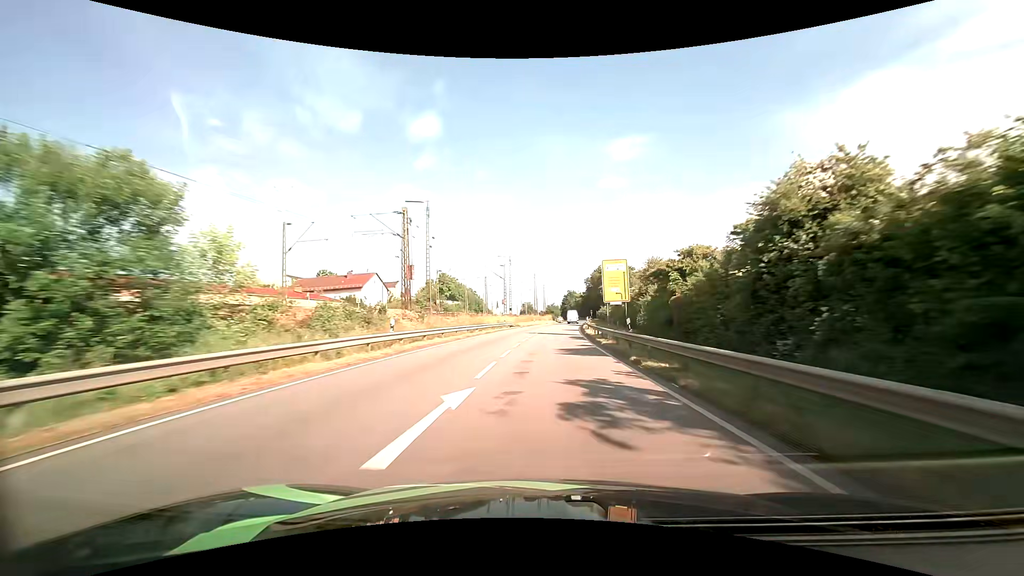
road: primary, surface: asphalt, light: Day
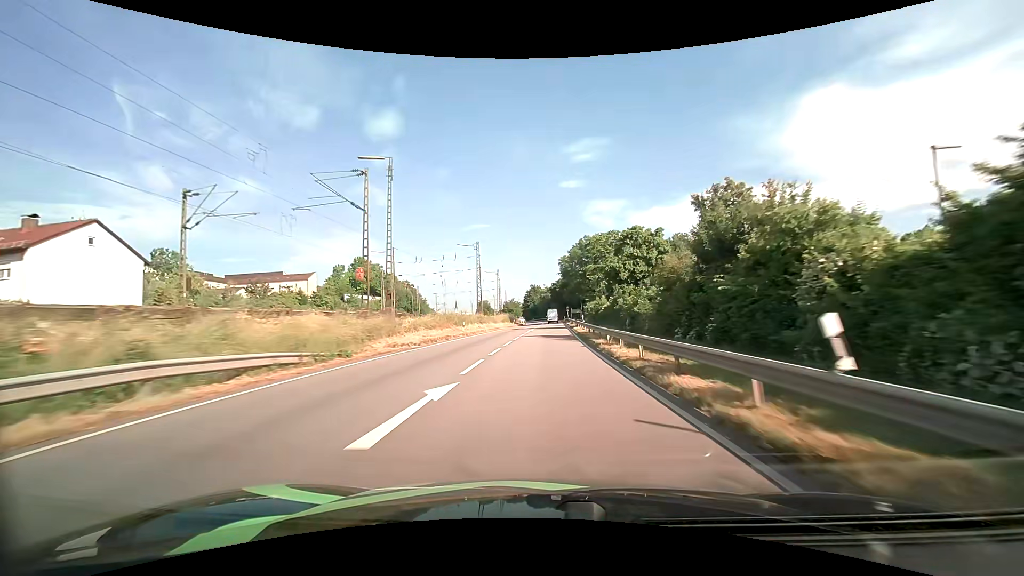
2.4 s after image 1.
(+2.1, +53.3) m; +4°
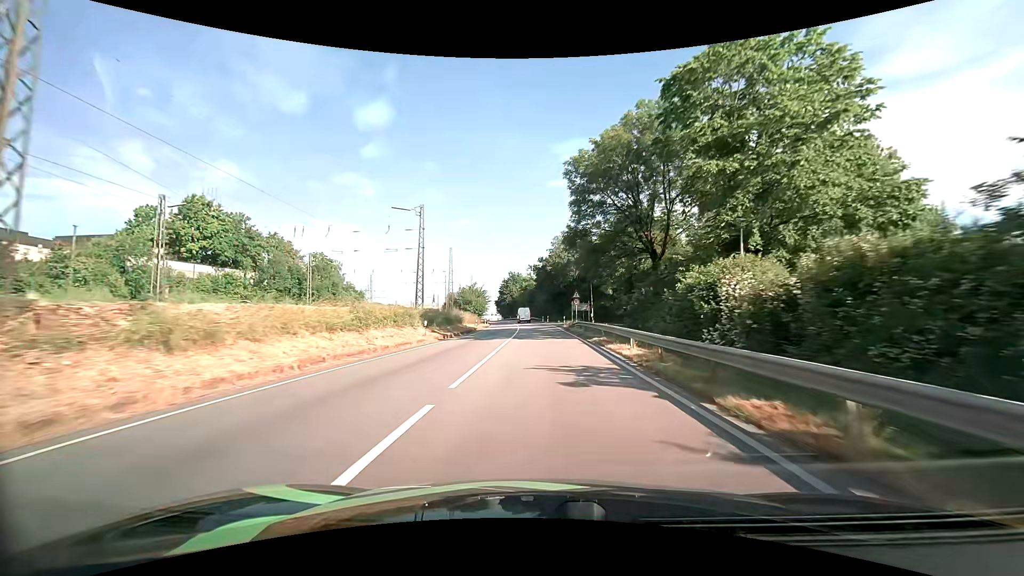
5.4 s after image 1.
(+1.2, +61.8) m; +2°
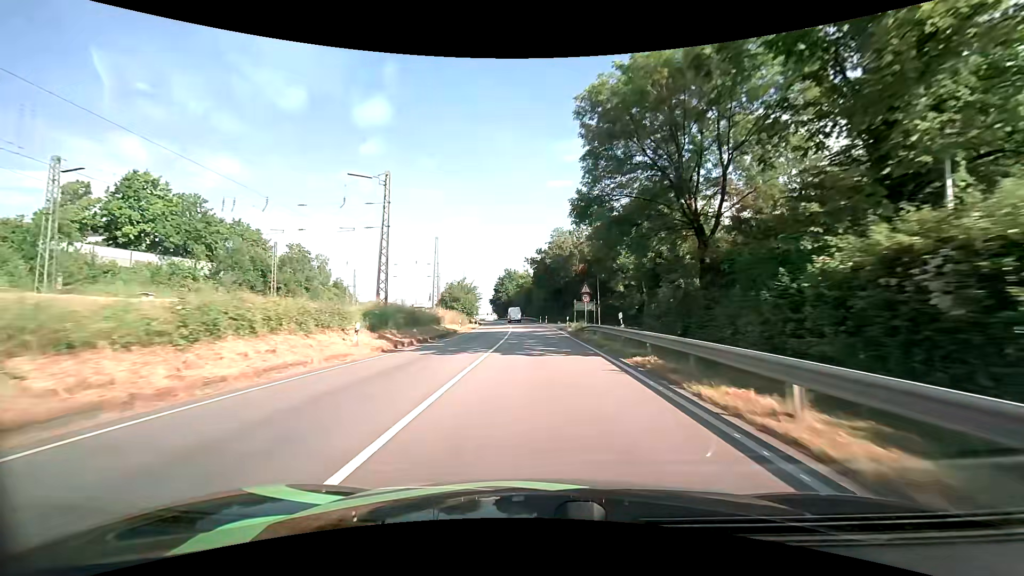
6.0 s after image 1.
(0.0, +11.0) m; 0°
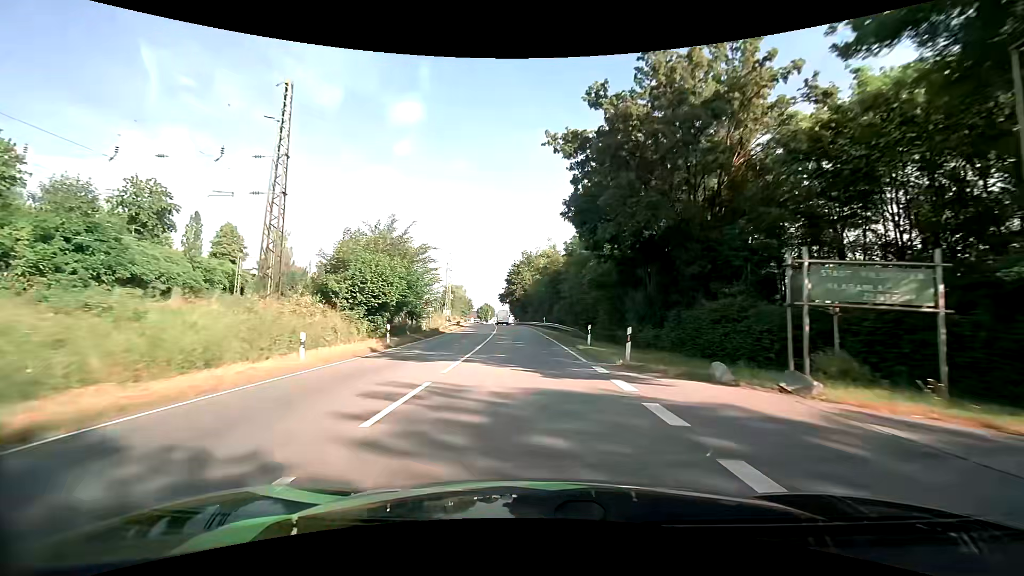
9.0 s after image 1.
(-0.7, +53.2) m; -3°
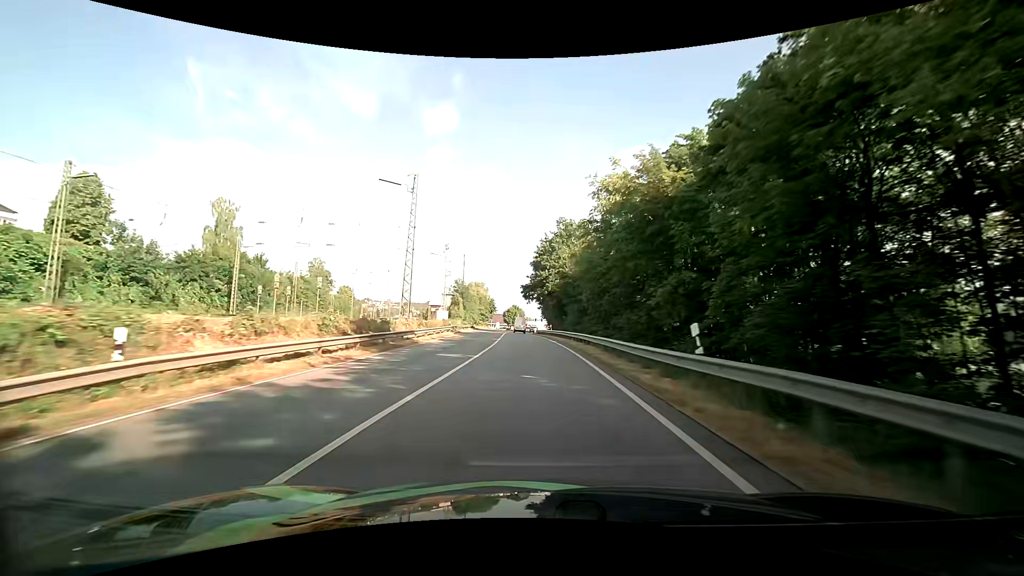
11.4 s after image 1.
(-1.6, +44.0) m; -4°
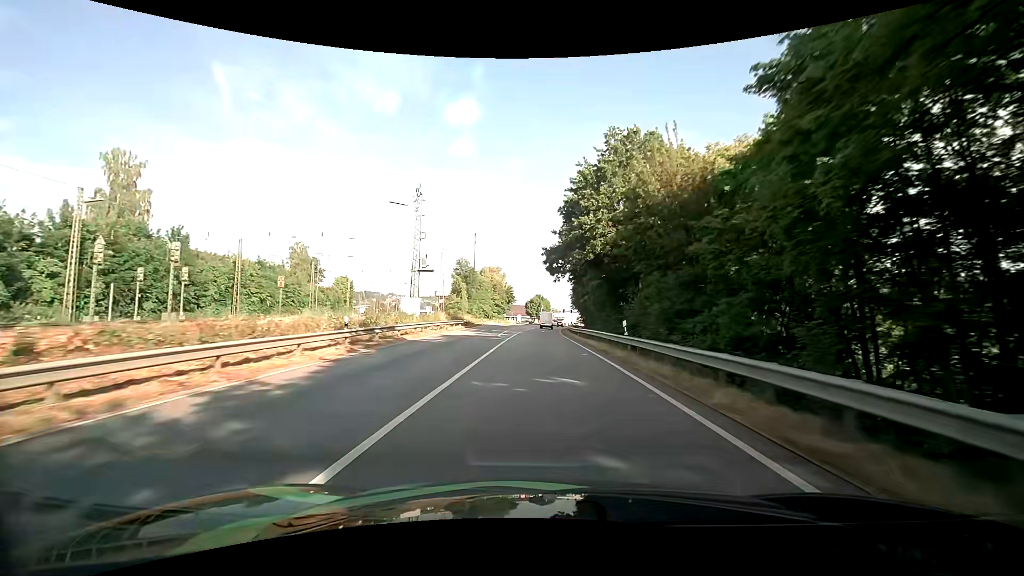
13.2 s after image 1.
(-0.9, +34.3) m; -3°
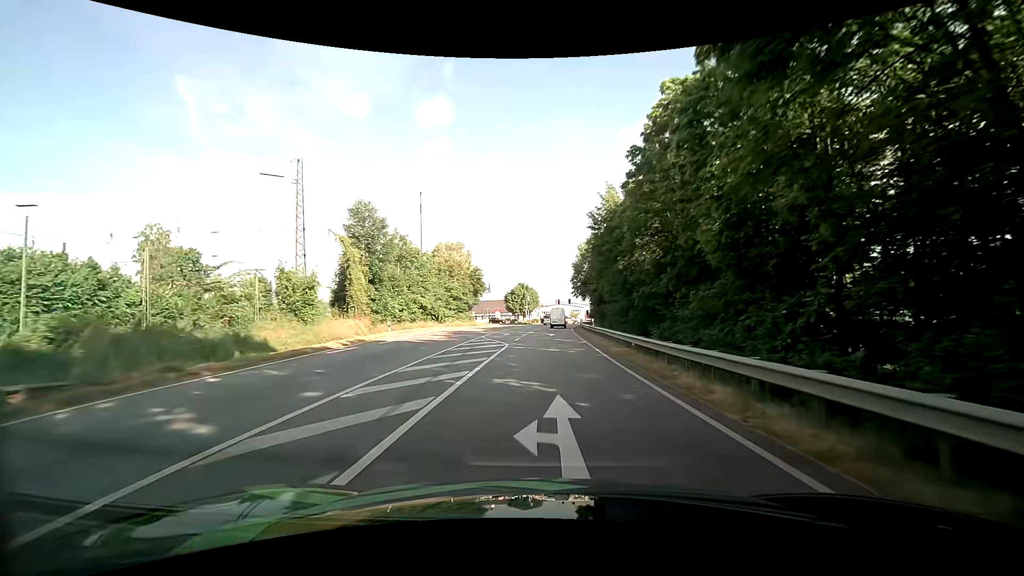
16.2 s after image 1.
(-0.2, +51.1) m; +1°
(0, +10) (0, +20) (0, +30) (+1, +40) (+1, +50) (+2, +60) (+3, +70) (+4, +80) (+5, +90) (+6, +100) m
